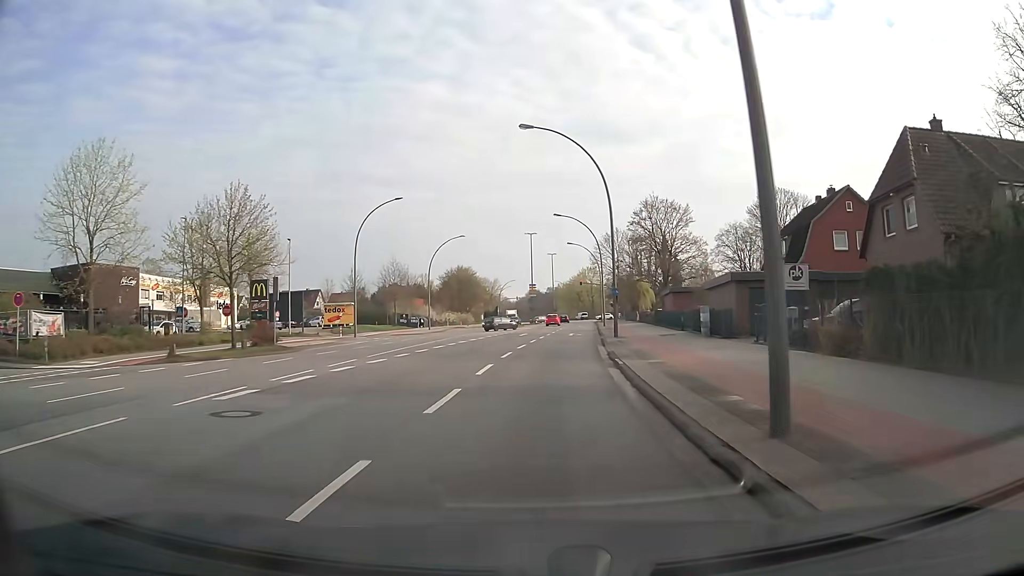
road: secondary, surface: asphalt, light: Day
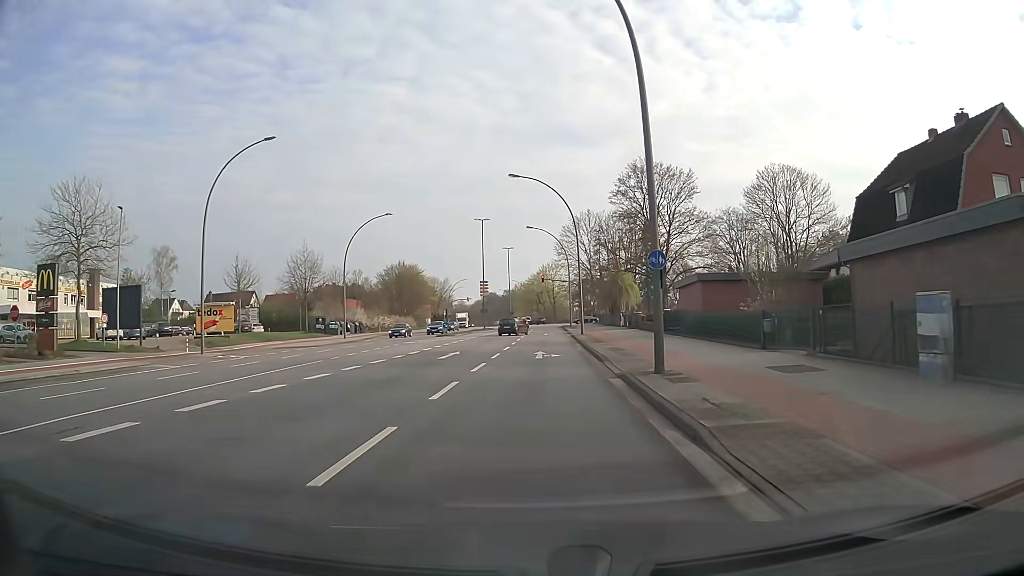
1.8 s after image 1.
(+0.8, +22.0) m; +3°
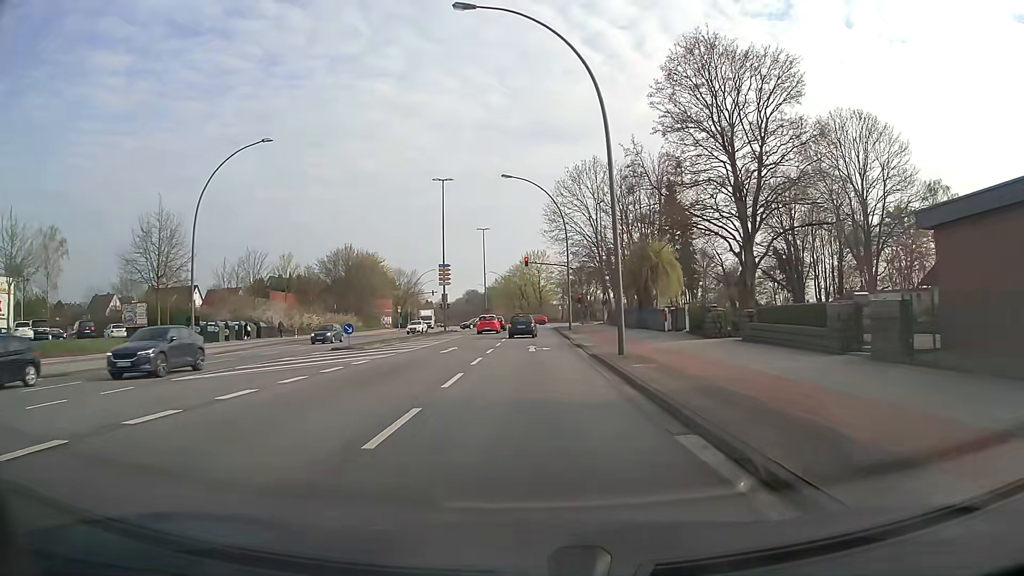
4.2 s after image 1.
(+0.5, +28.5) m; +2°
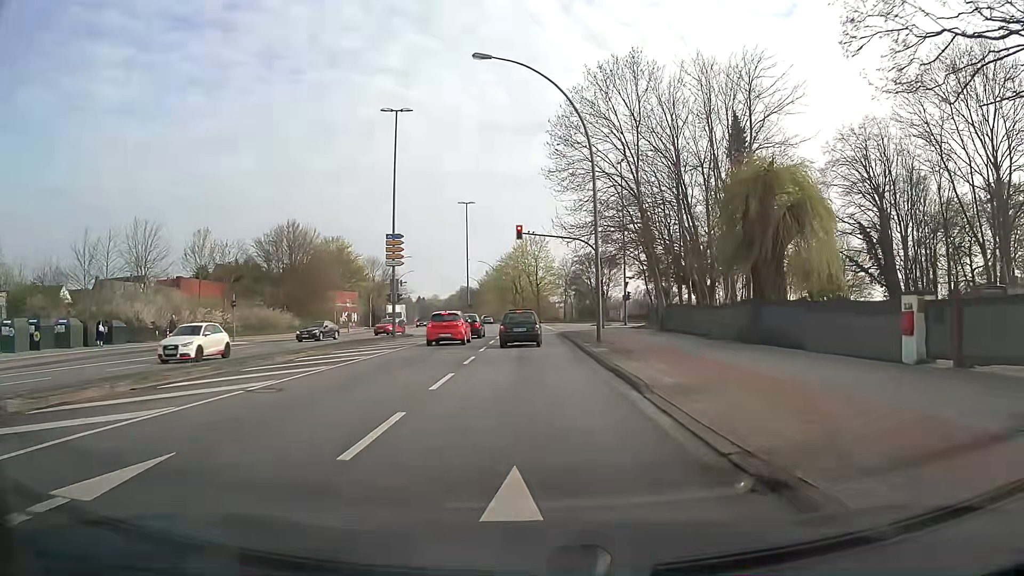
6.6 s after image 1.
(0.0, +24.3) m; 0°
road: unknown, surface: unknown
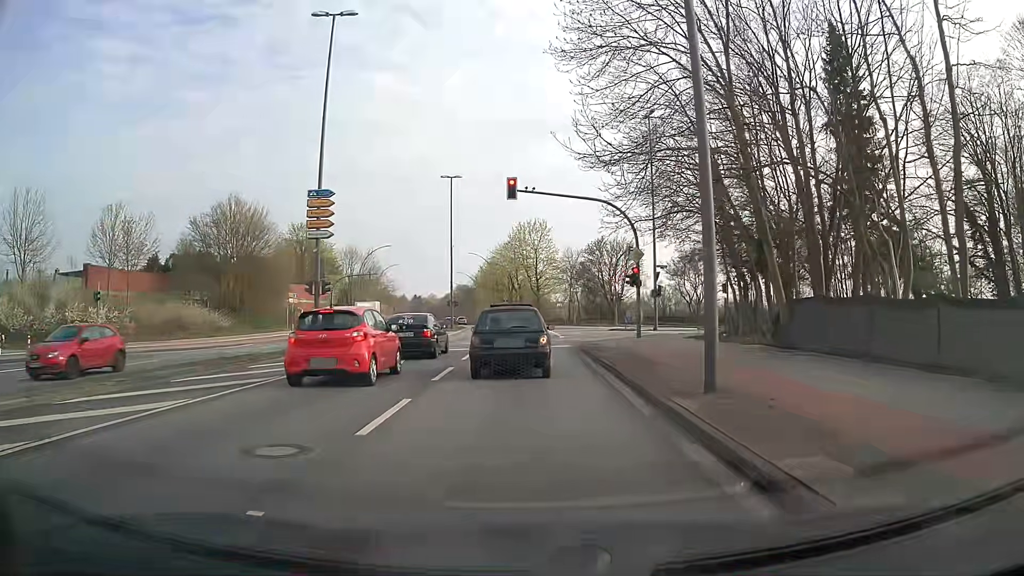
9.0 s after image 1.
(0.0, +16.4) m; -1°
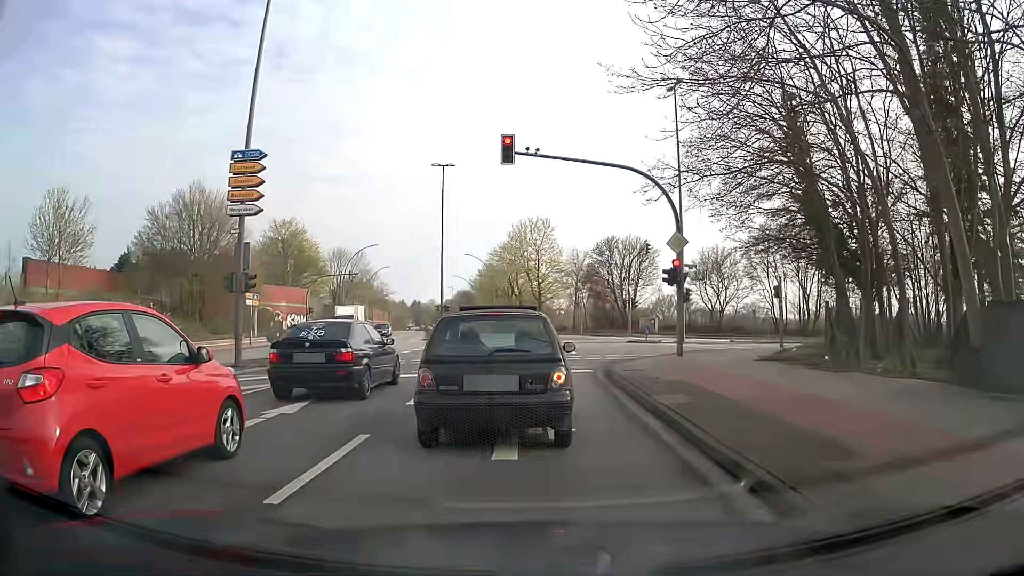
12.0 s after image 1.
(0.0, +8.2) m; -1°
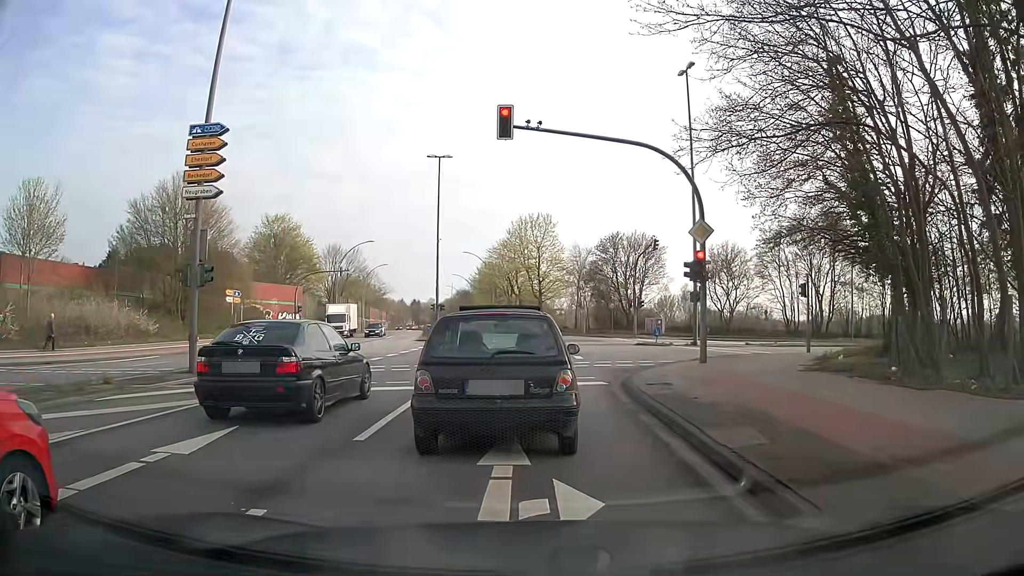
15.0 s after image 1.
(0.0, +3.2) m; 0°
